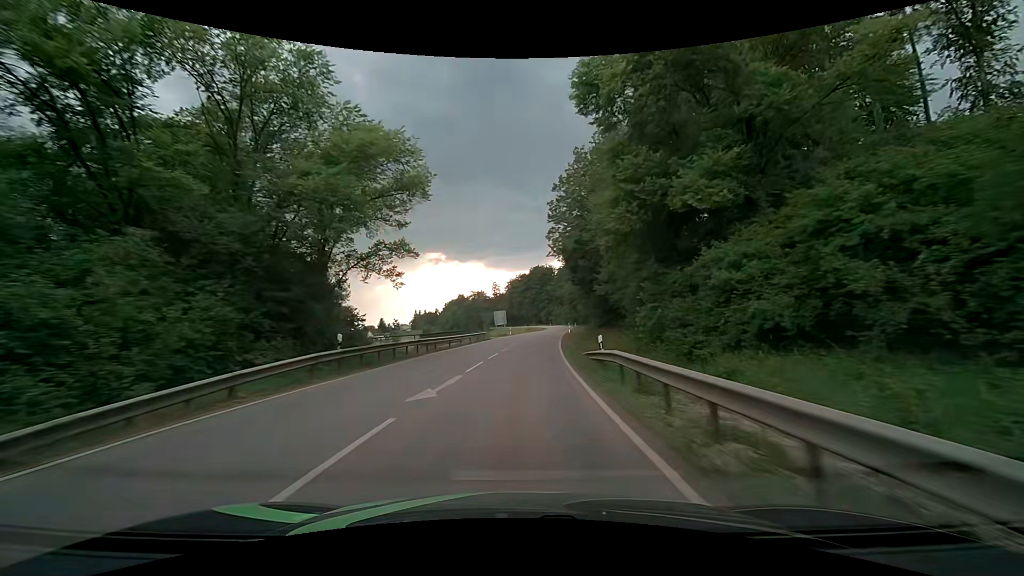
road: secondary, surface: asphalt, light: Day
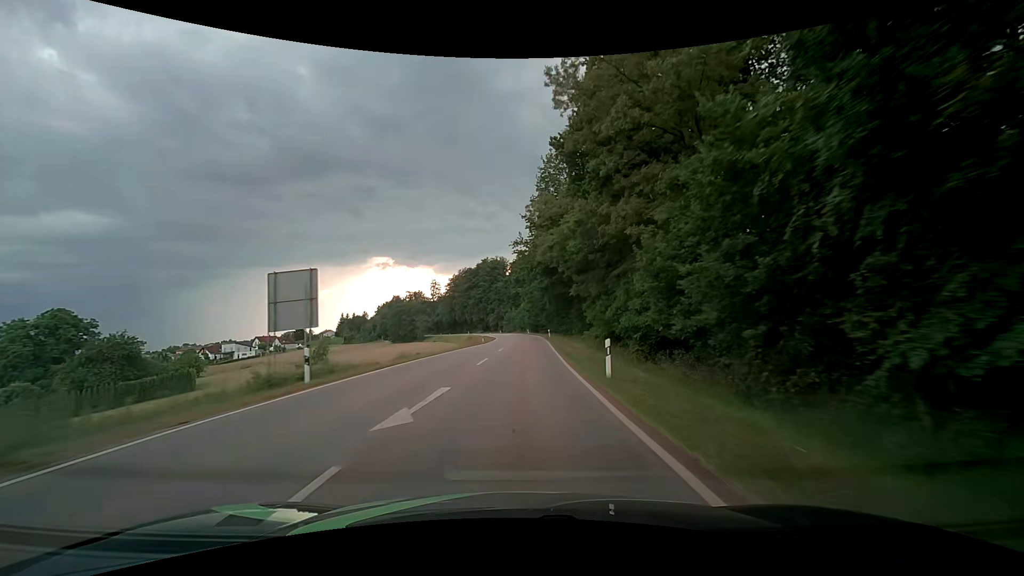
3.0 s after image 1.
(+3.5, +56.5) m; +6°
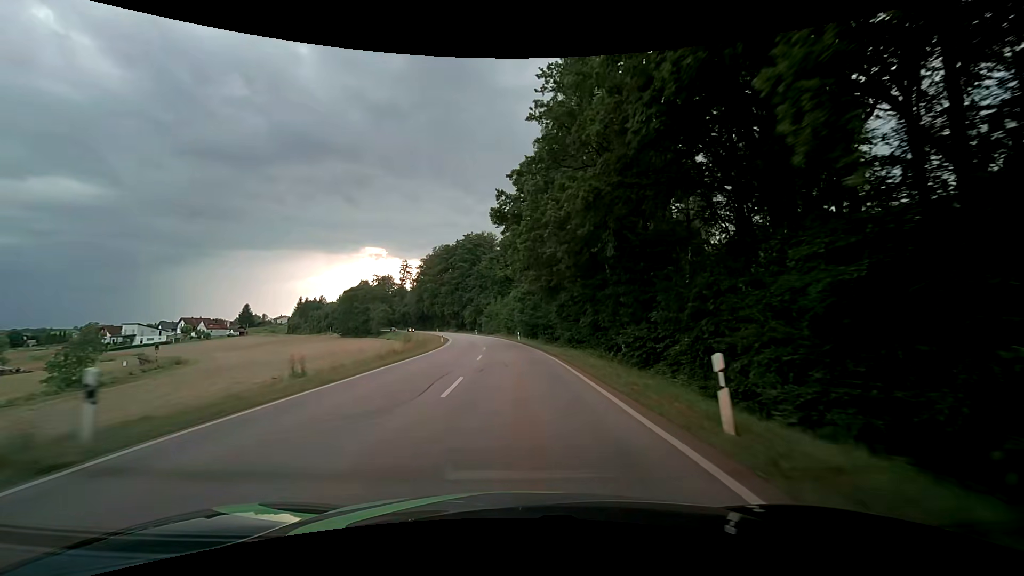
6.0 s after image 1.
(+1.0, +56.9) m; +1°
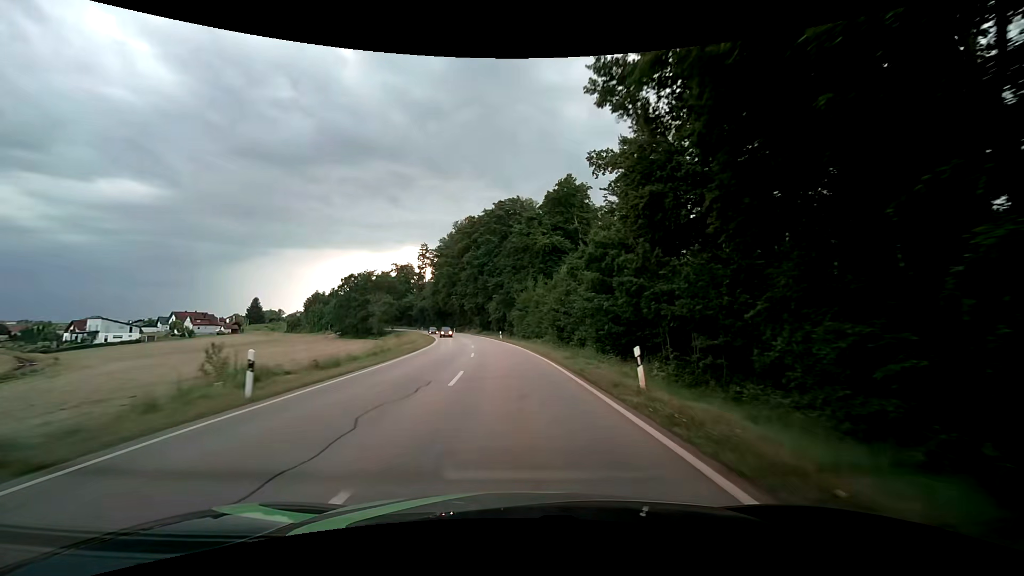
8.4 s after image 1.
(-1.6, +45.8) m; -5°
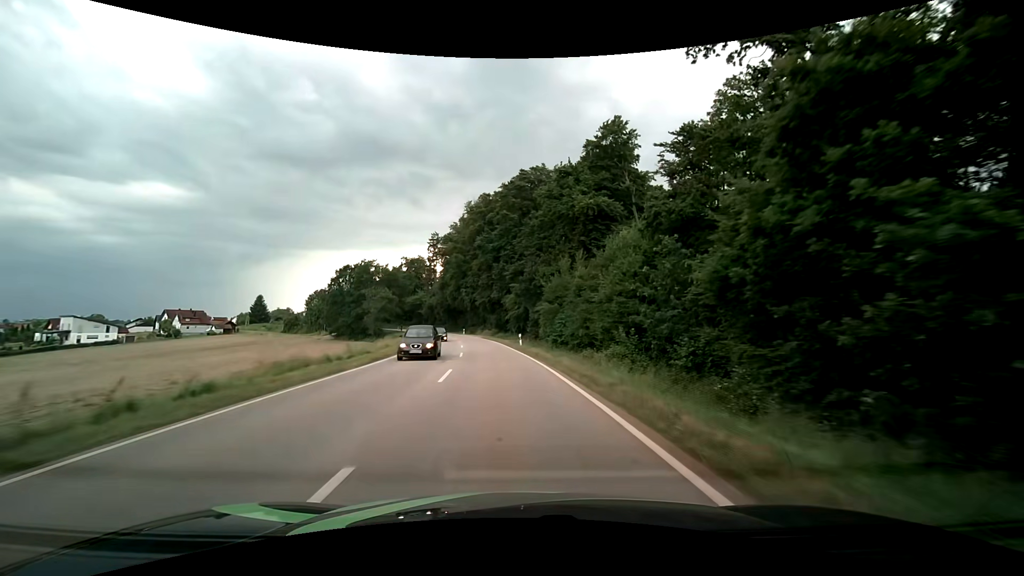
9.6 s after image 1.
(-0.5, +23.3) m; -2°
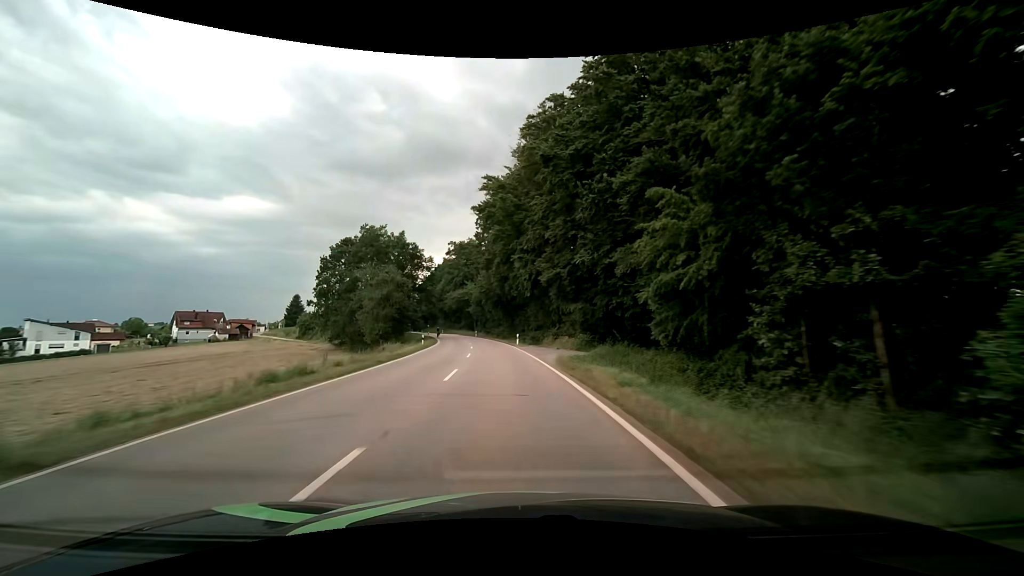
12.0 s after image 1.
(-3.4, +47.1) m; -8°
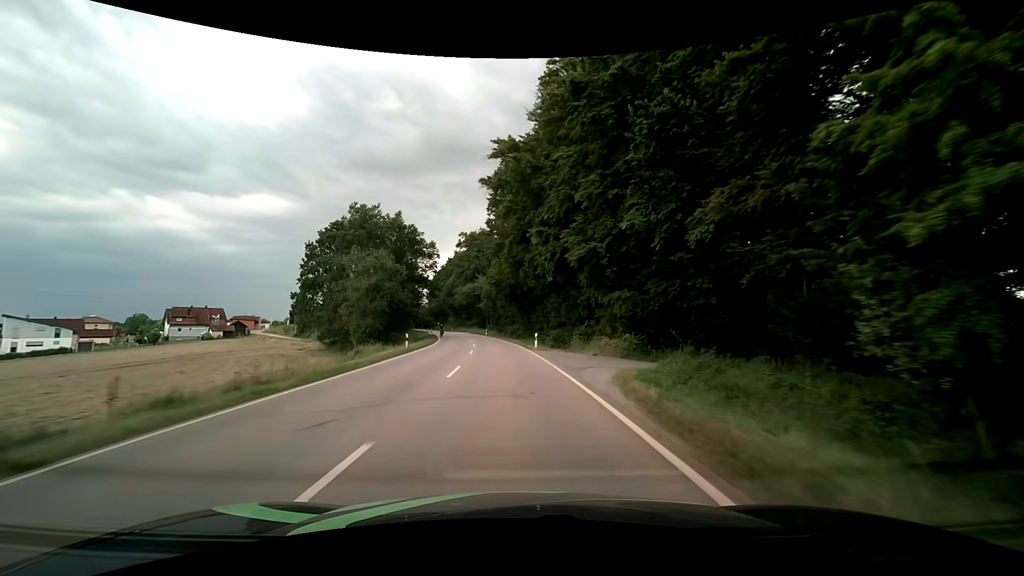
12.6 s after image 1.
(-0.2, +11.9) m; -2°
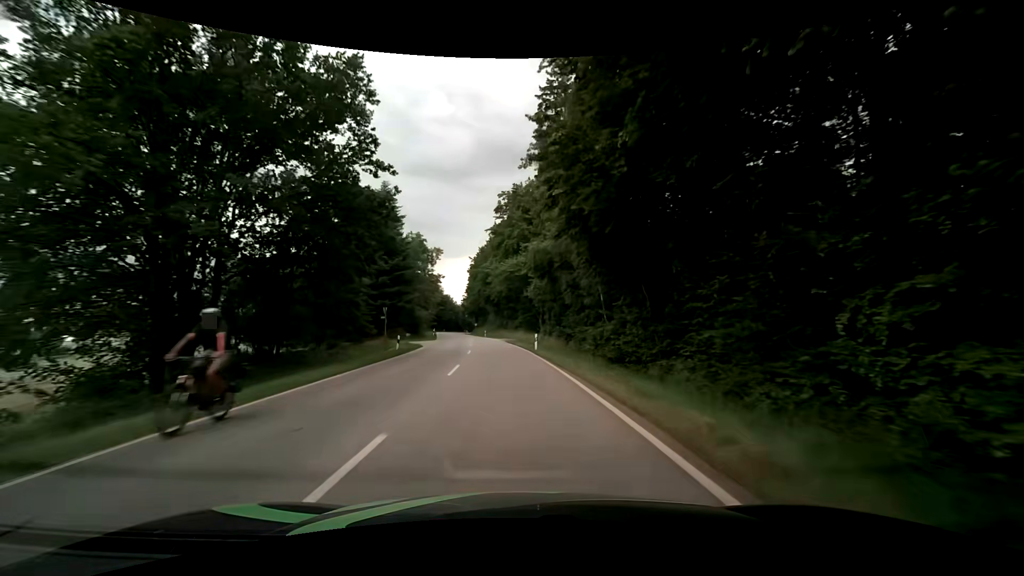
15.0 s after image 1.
(-2.4, +47.4) m; -7°
